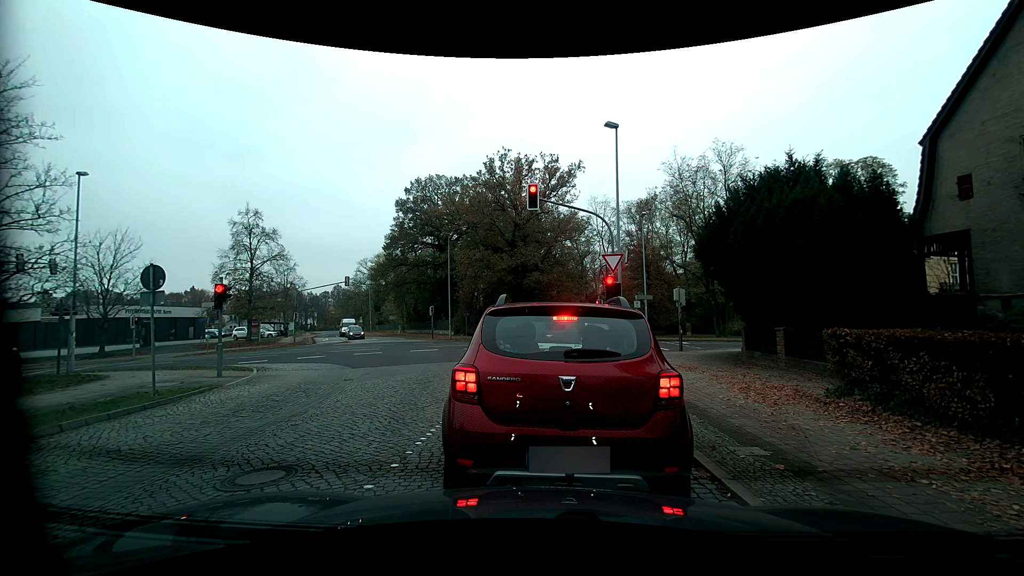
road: residential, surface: sett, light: Day
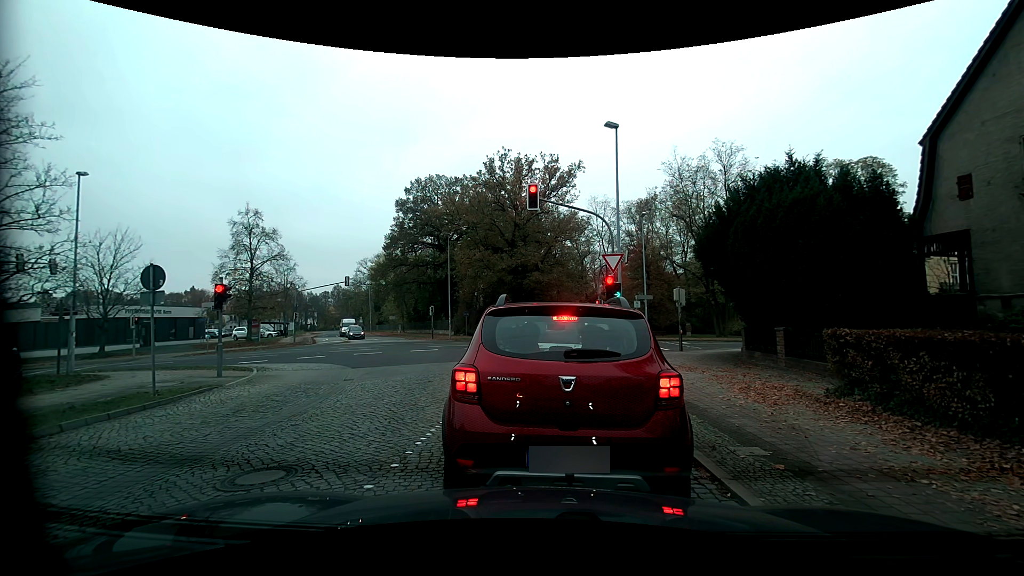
(0.0, 0.0) m; 0°
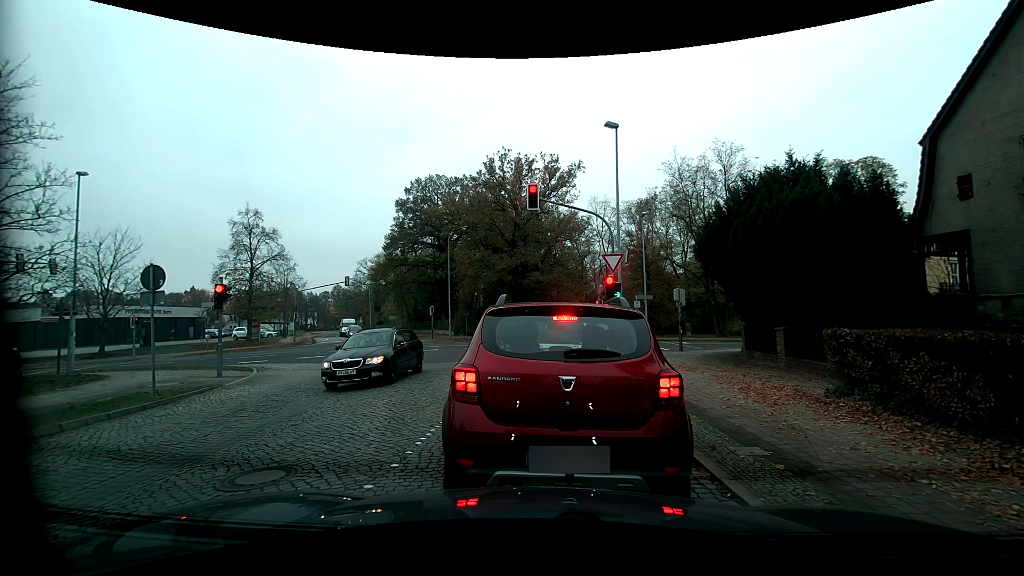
(0.0, 0.0) m; 0°
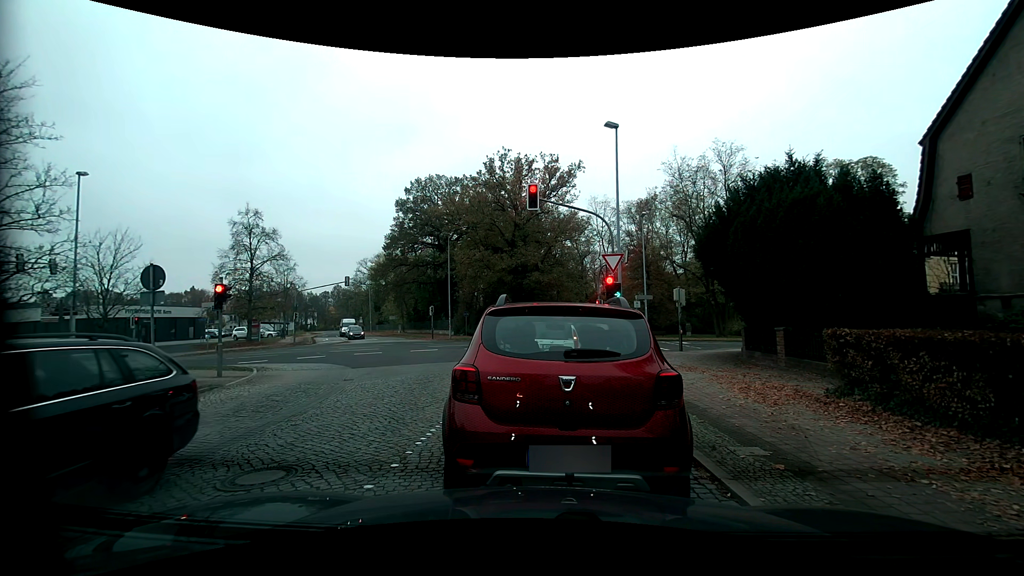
(0.0, 0.0) m; 0°
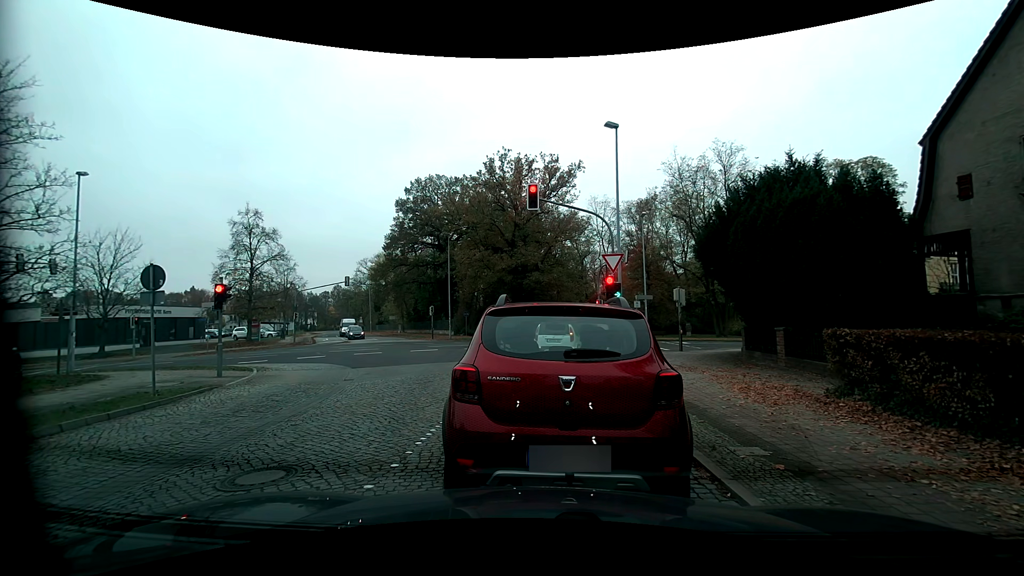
(0.0, 0.0) m; 0°
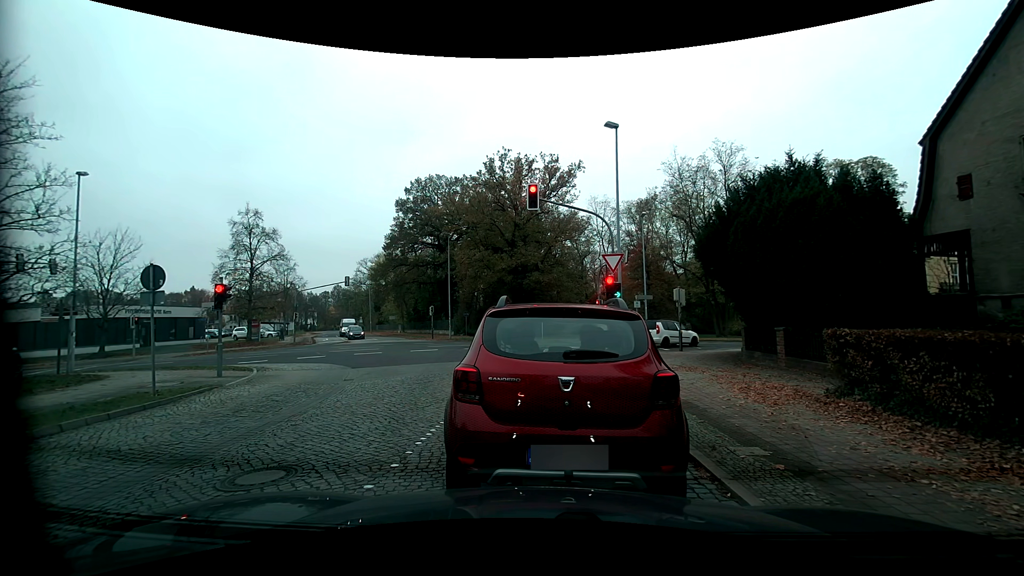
(0.0, 0.0) m; 0°
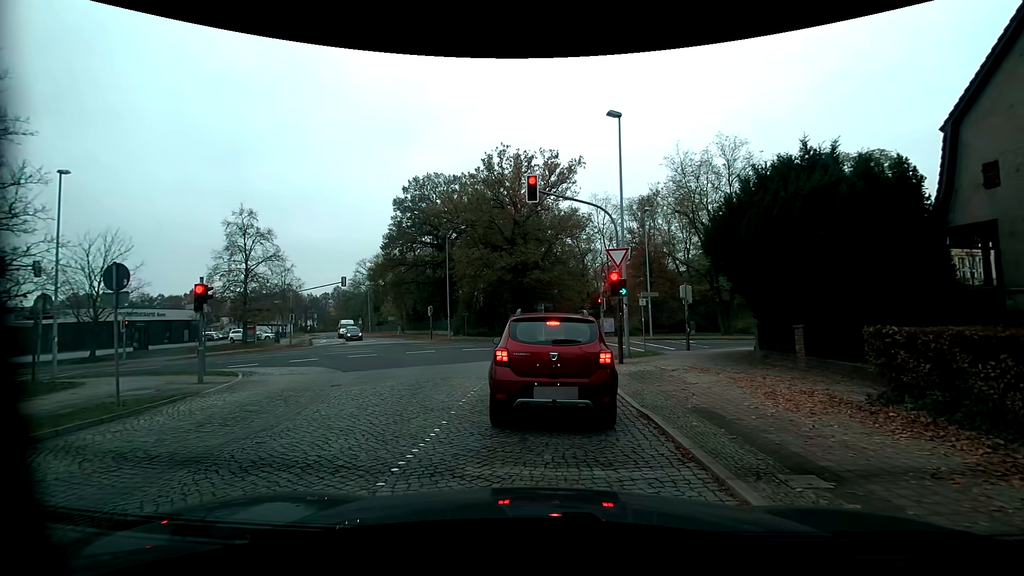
(0.0, +1.1) m; 0°
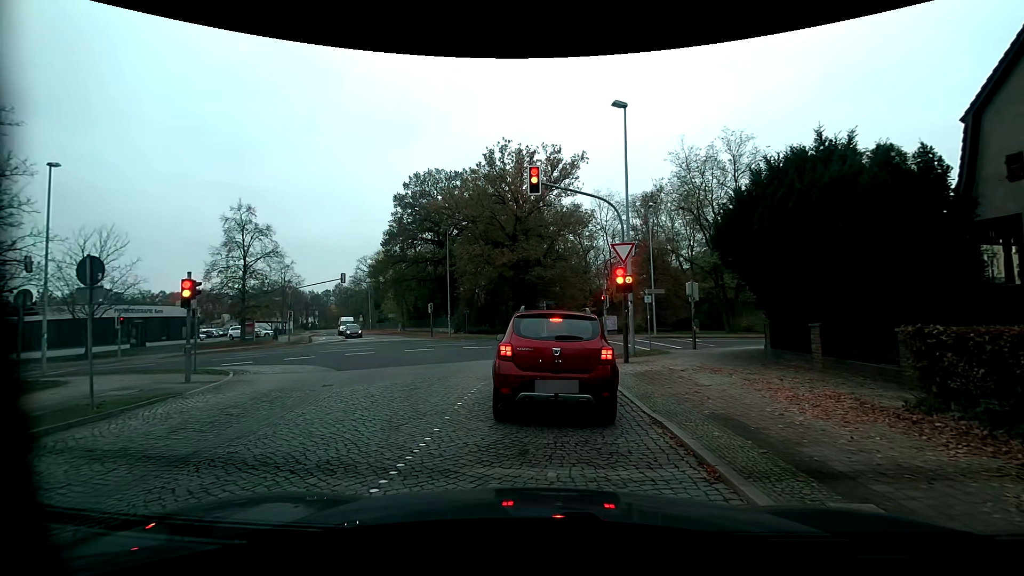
(0.0, +0.7) m; 0°
